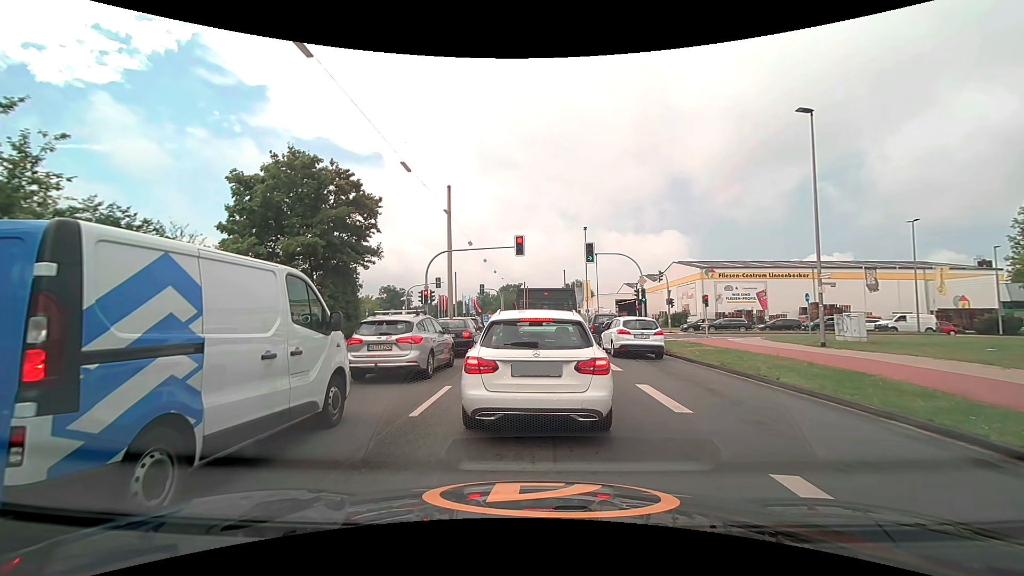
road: secondary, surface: asphalt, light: Day
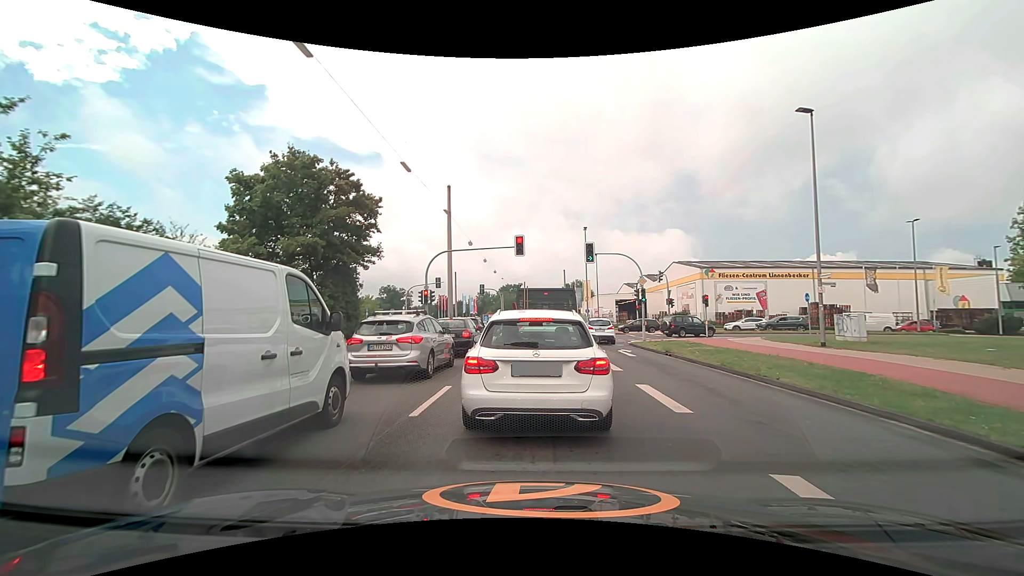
(0.0, 0.0) m; 0°
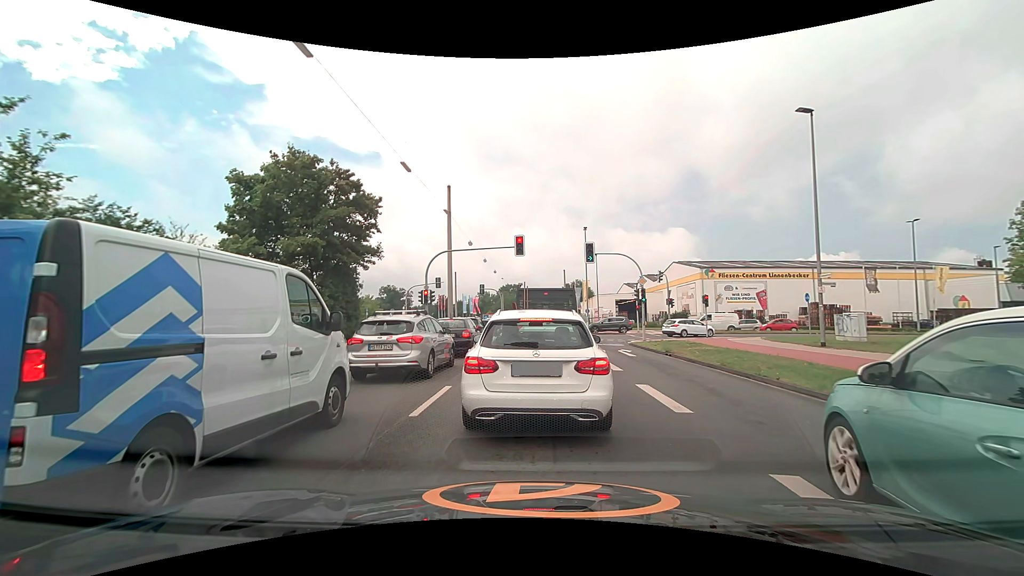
(0.0, 0.0) m; 0°
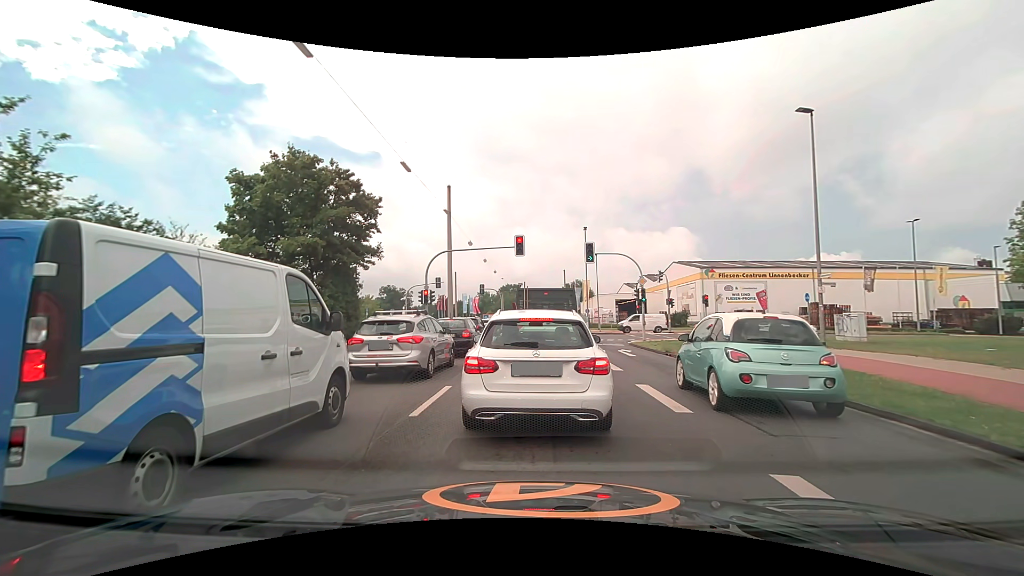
(0.0, 0.0) m; 0°
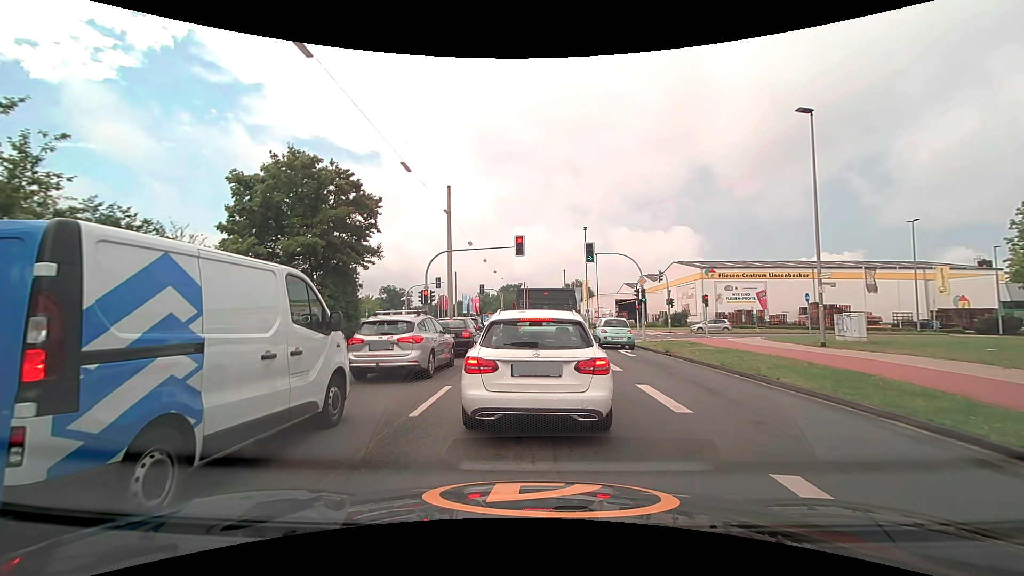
(0.0, 0.0) m; 0°
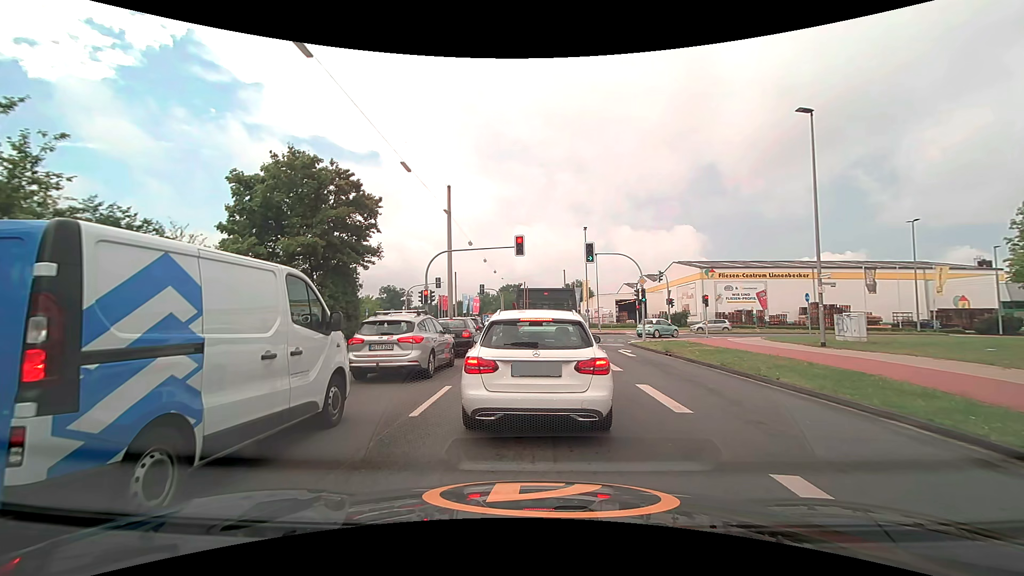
(0.0, 0.0) m; 0°
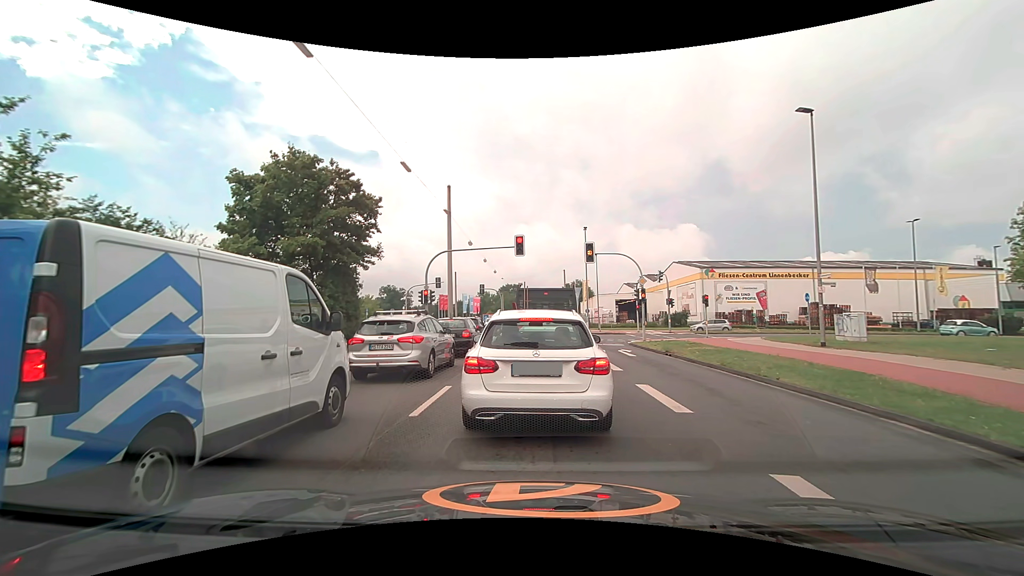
(0.0, 0.0) m; 0°
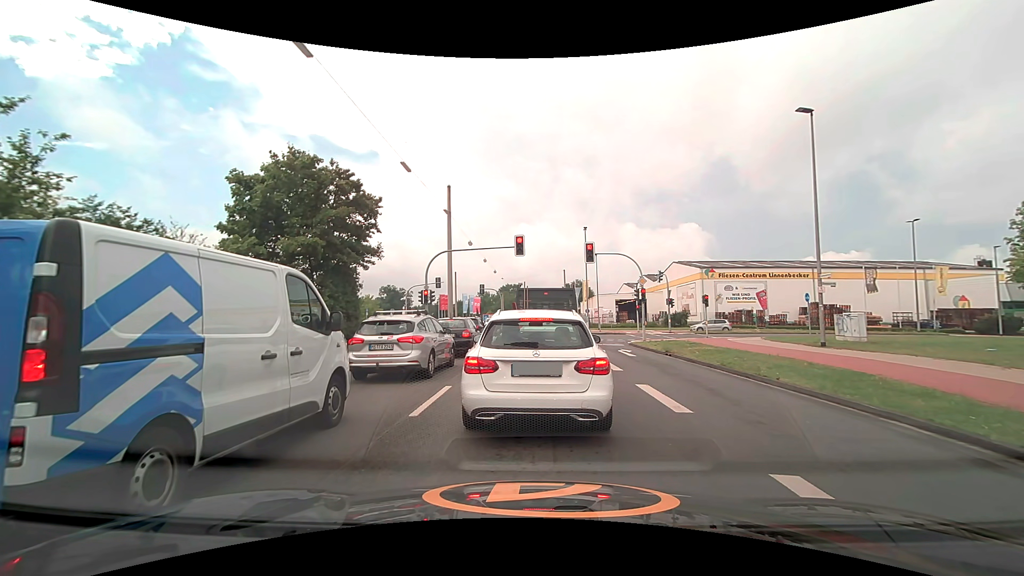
(0.0, 0.0) m; 0°
(0, +10) (+1, +20) (+1, +30) (+1, +40) (+2, +50) (+2, +60) (+3, +70) (+3, +80) (+4, +90) (+5, +100) m
